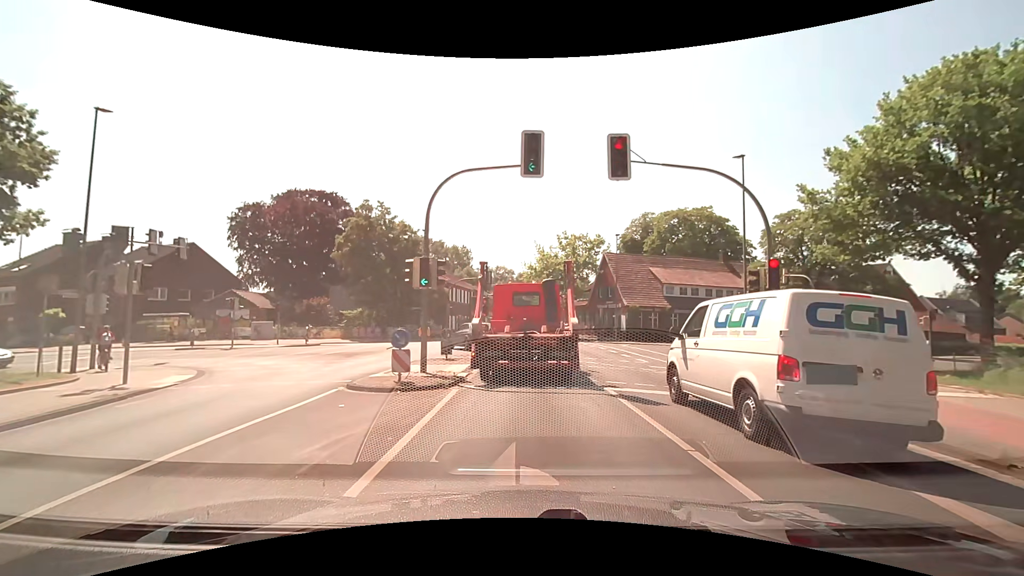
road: secondary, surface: asphalt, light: Day
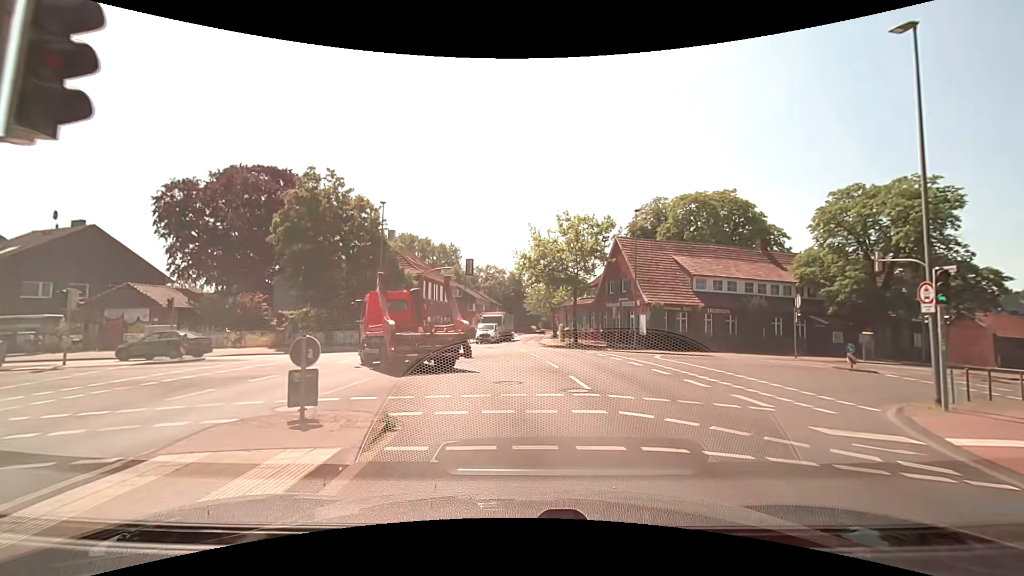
(+0.1, +11.7) m; +1°
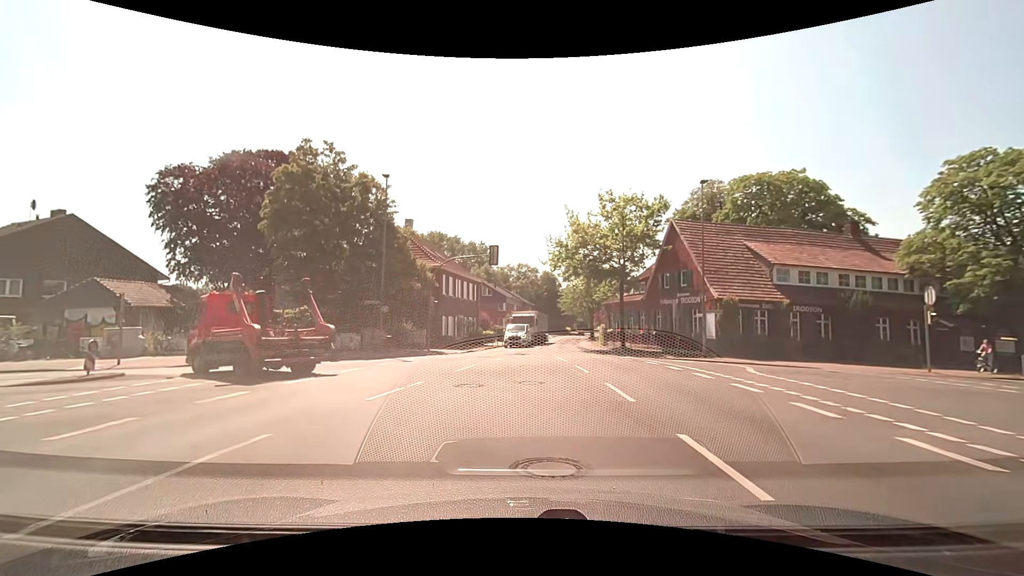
(-0.1, +7.2) m; -3°
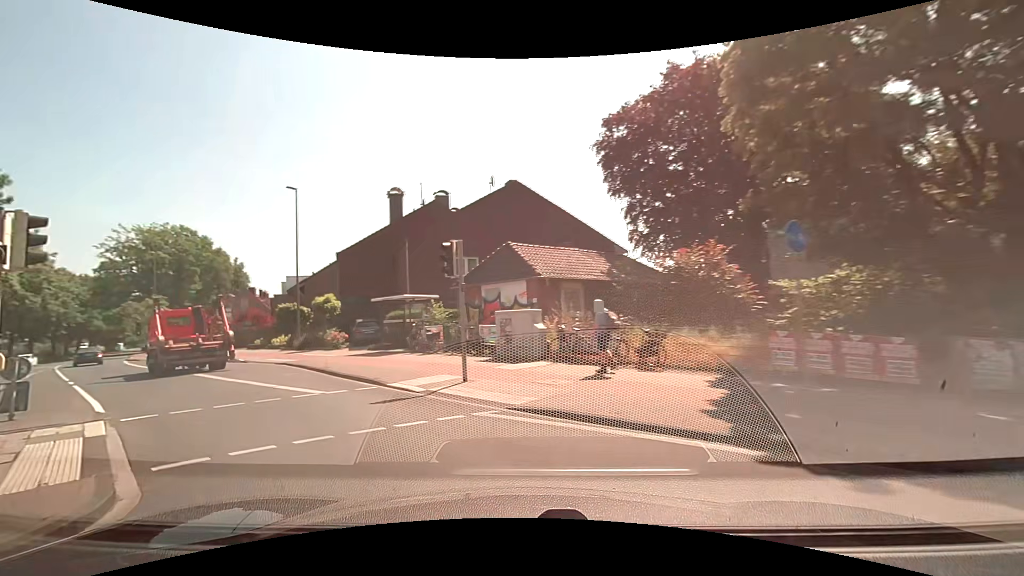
(-6.9, +18.1) m; -51°
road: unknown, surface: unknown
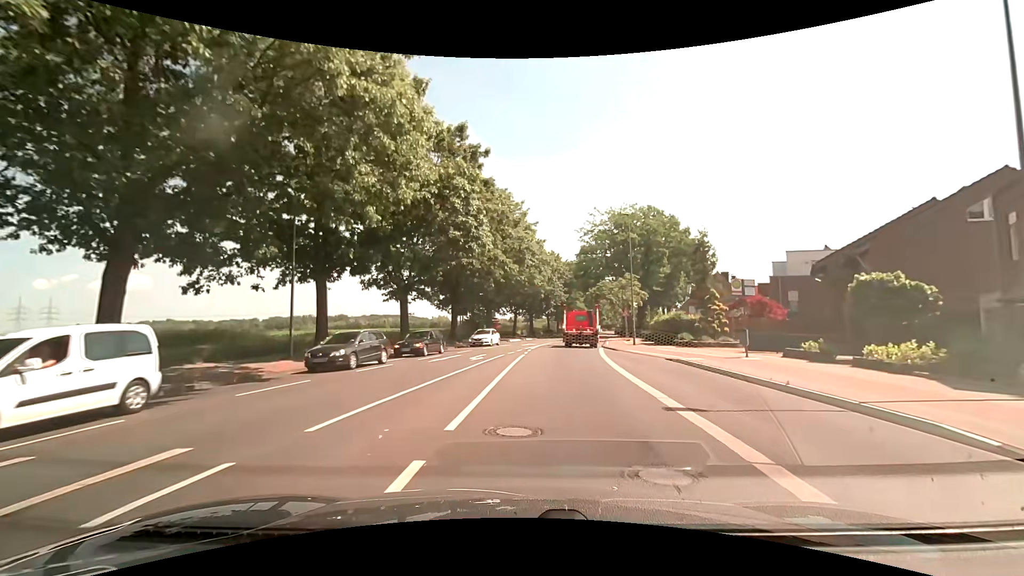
(-12.4, +17.2) m; -51°
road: secondary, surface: asphalt
(0, +10) (+1, +20) (+2, +30) (+4, +40) (+5, +50) (+7, +60) (+9, +69) (+11, +79) (+13, +89) (+15, +99) m
